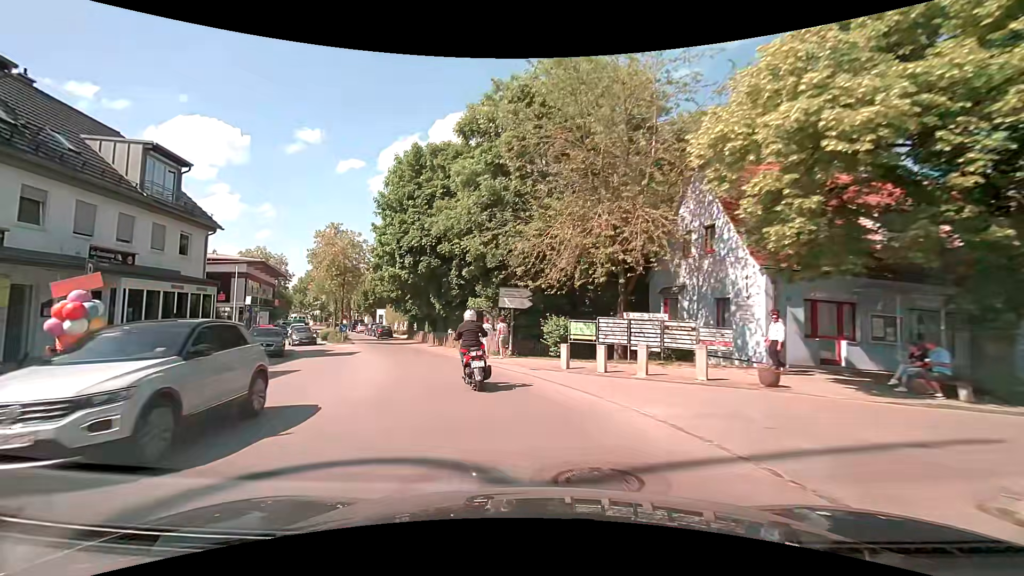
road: secondary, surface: asphalt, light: Day
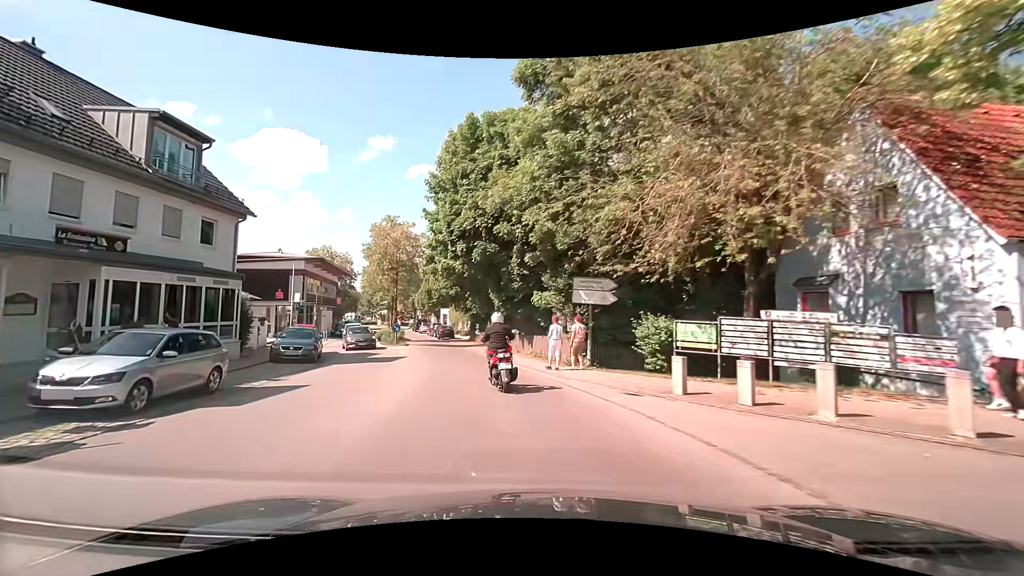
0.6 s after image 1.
(-0.3, +5.1) m; -8°
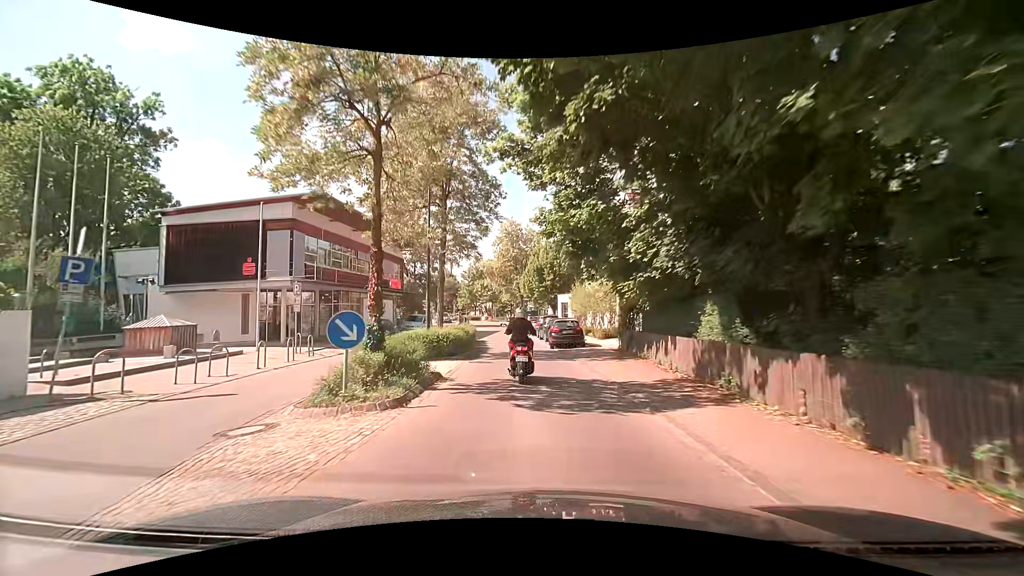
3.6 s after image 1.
(-4.0, +27.1) m; -13°
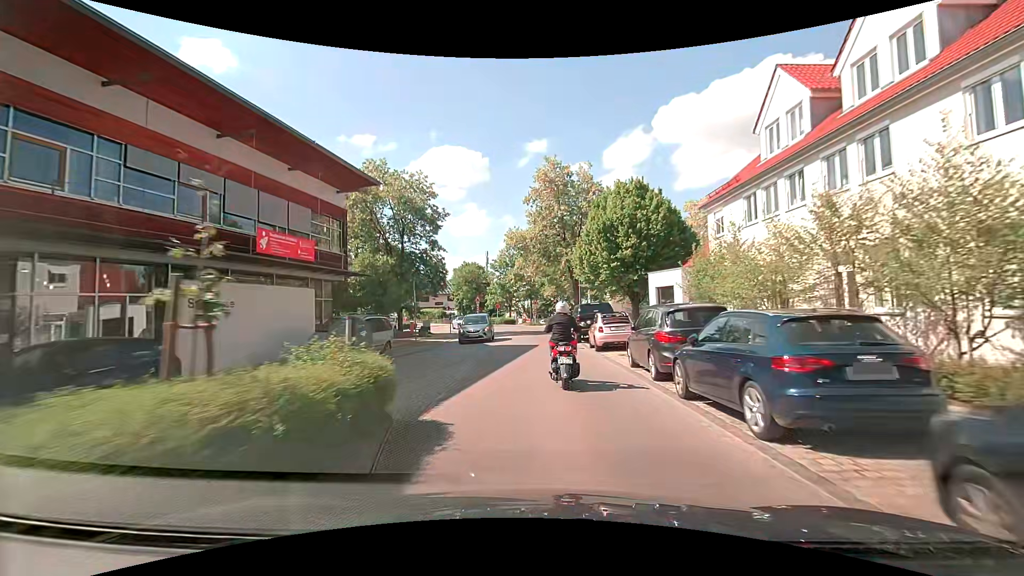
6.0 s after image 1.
(-1.3, +24.1) m; -5°
(0, +10) (0, +20) (0, +30) (0, +40) (0, +50) (-3, +60) (-7, +69) (-13, +77) (-20, +84) (-26, +92) m
